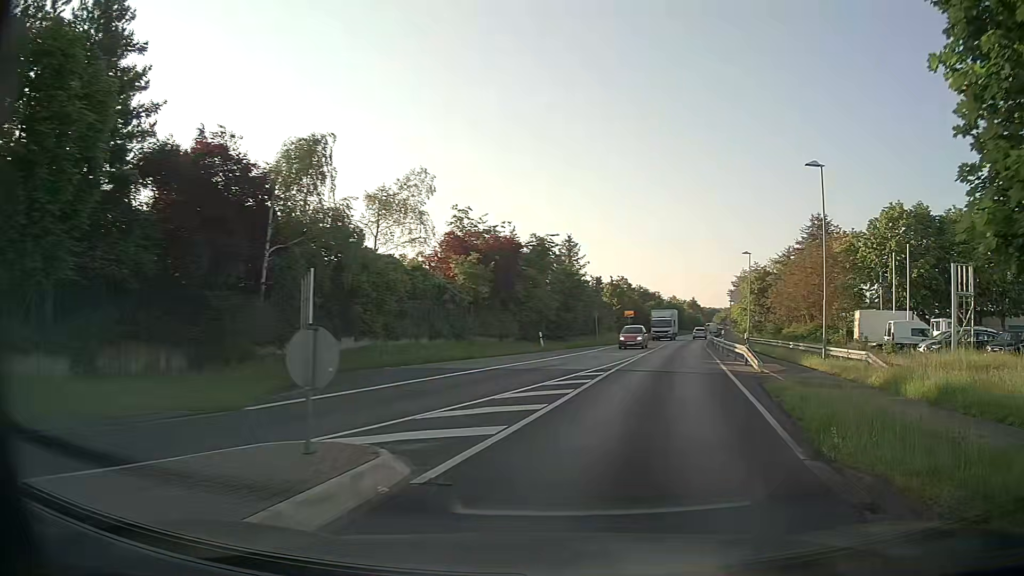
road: tertiary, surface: asphalt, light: Day
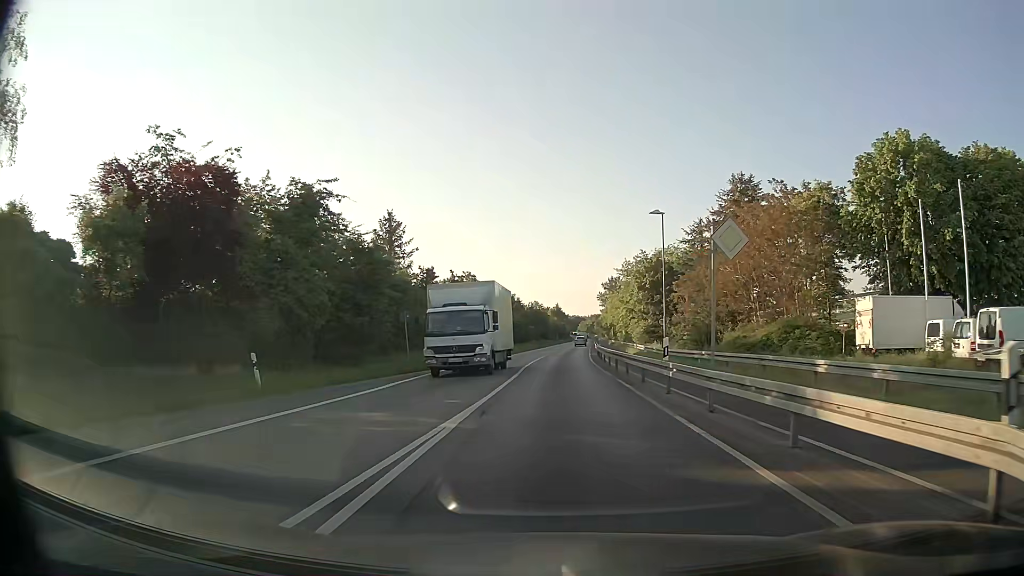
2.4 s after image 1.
(+4.0, +23.4) m; +12°
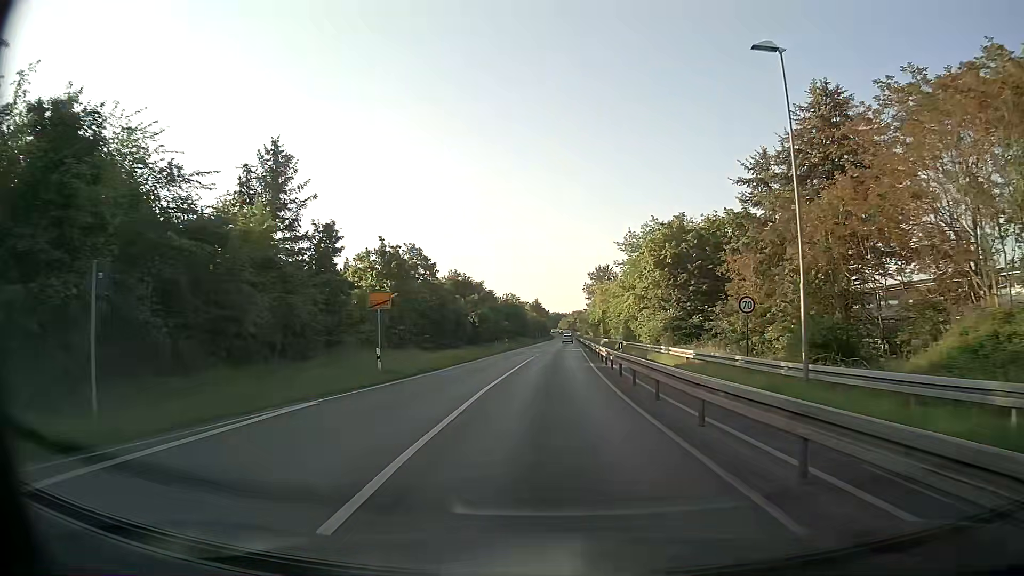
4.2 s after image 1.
(+0.3, +22.5) m; +1°
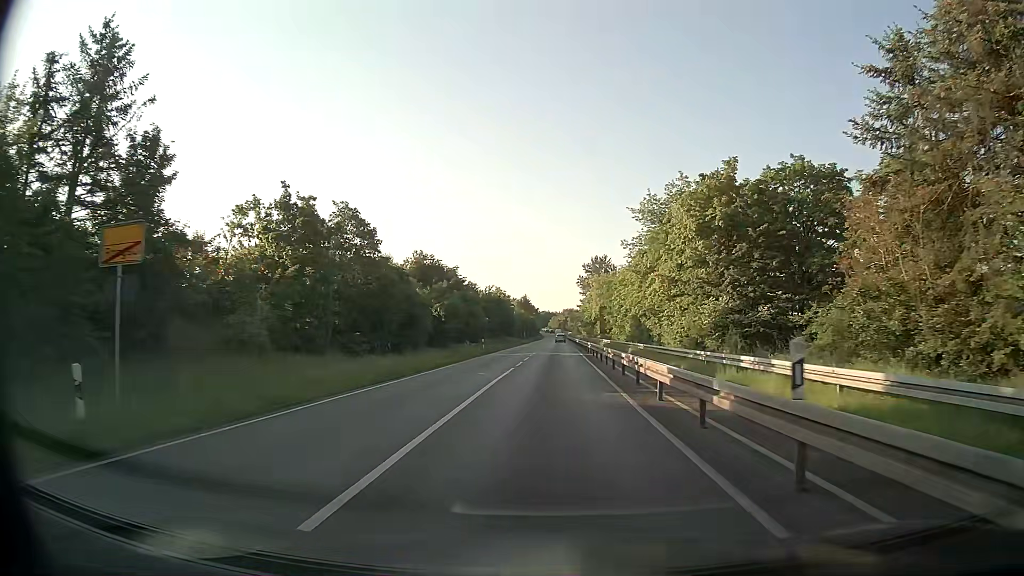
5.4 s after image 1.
(+0.2, +16.7) m; +1°
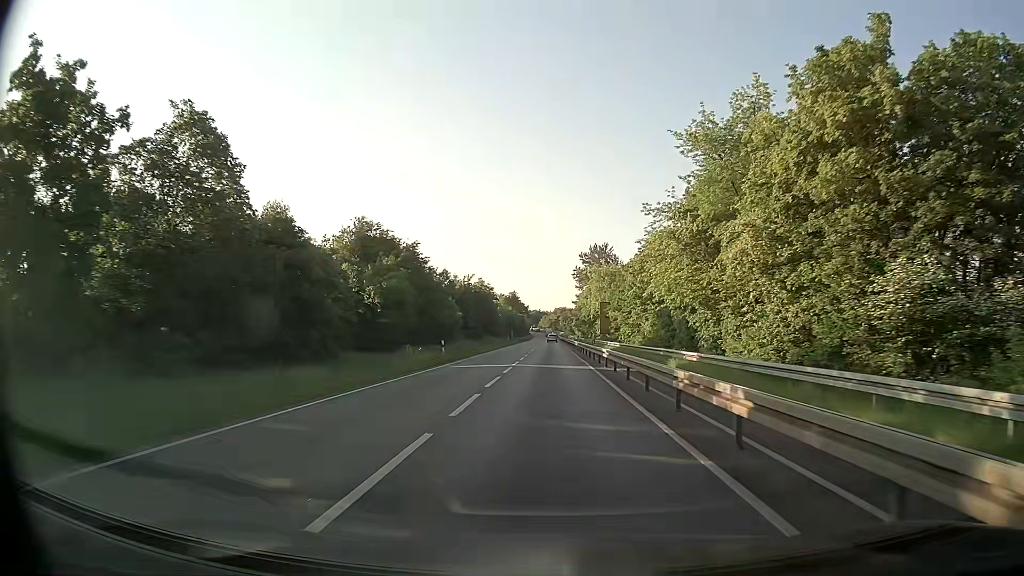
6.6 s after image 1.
(+0.1, +17.9) m; 0°
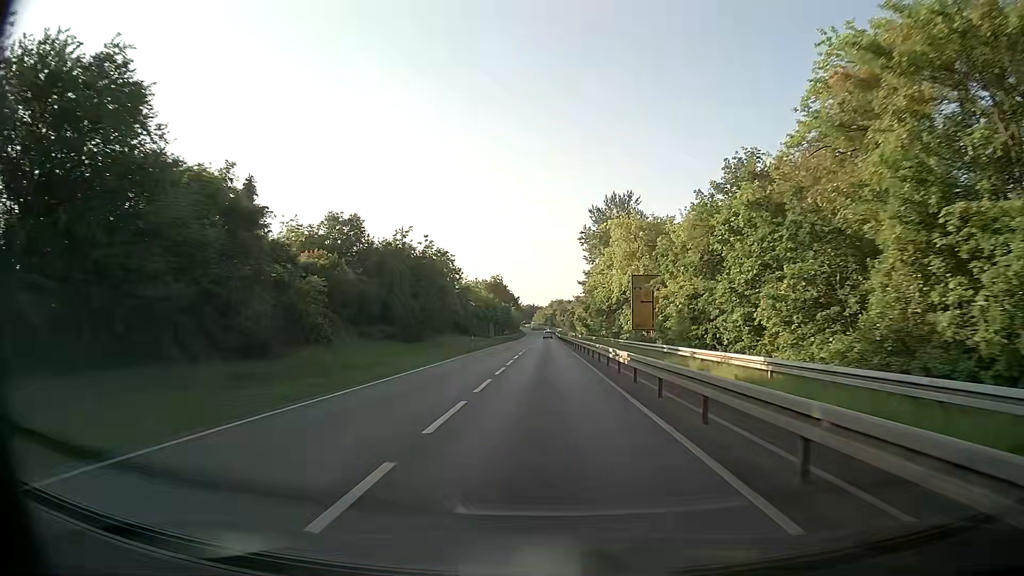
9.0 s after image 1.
(+0.6, +38.7) m; +1°
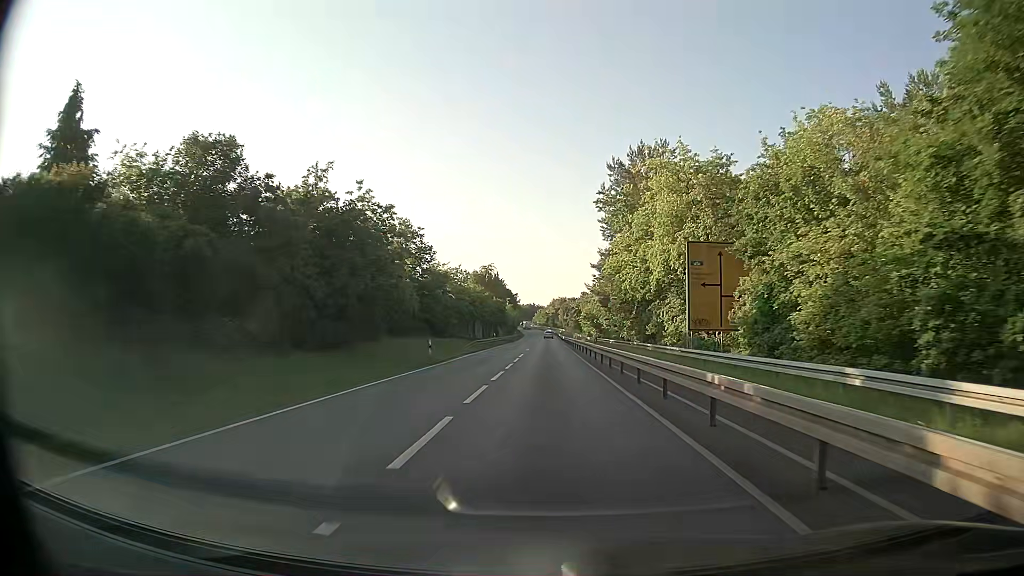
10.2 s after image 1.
(-0.1, +20.4) m; 0°
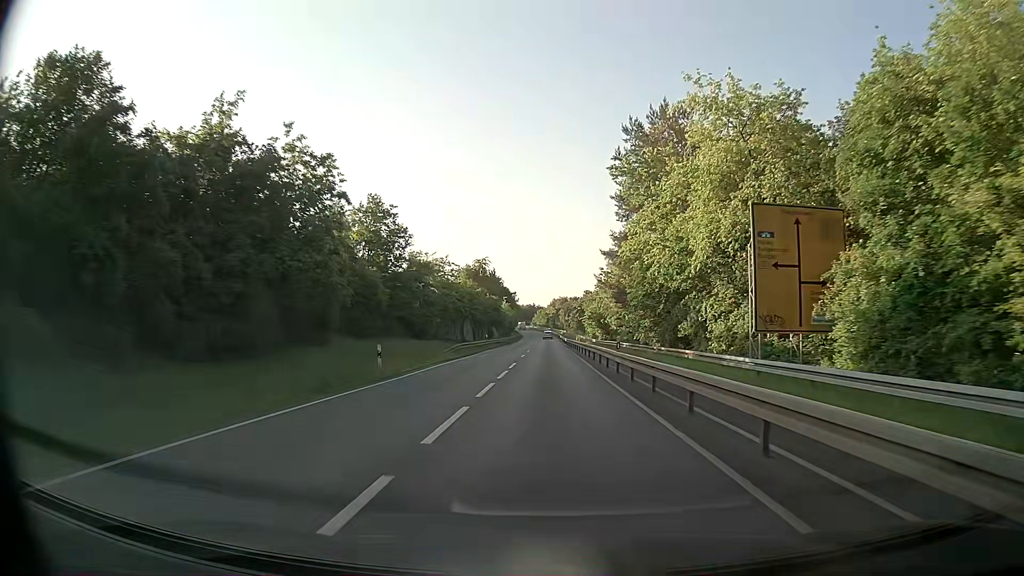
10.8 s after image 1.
(0.0, +10.5) m; 0°
(0, +10) (0, +20) (0, +30) (0, +40) (0, +50) (0, +60) (0, +70) (0, +80) (0, +90) (0, +100) m
